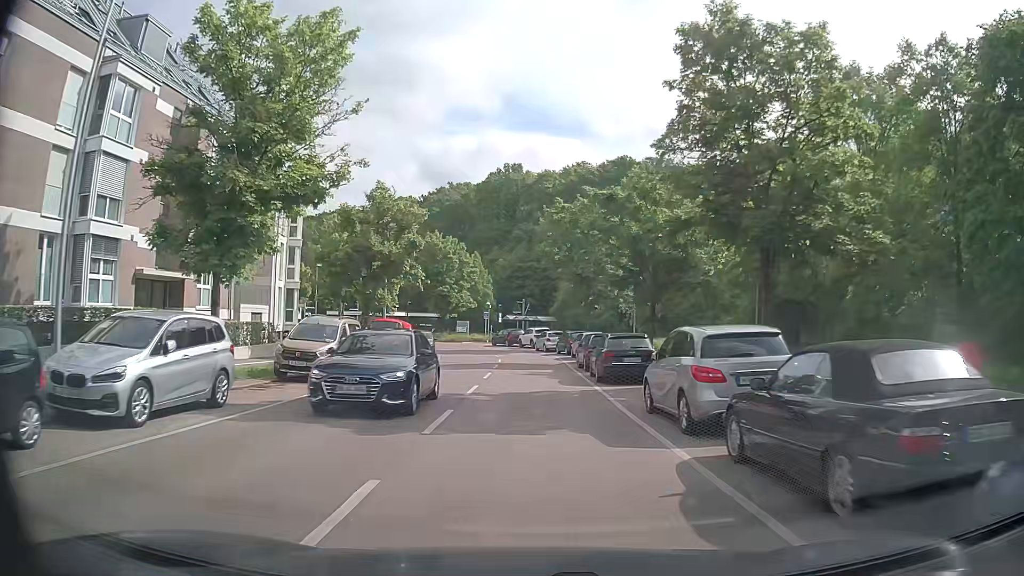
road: secondary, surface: asphalt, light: Day
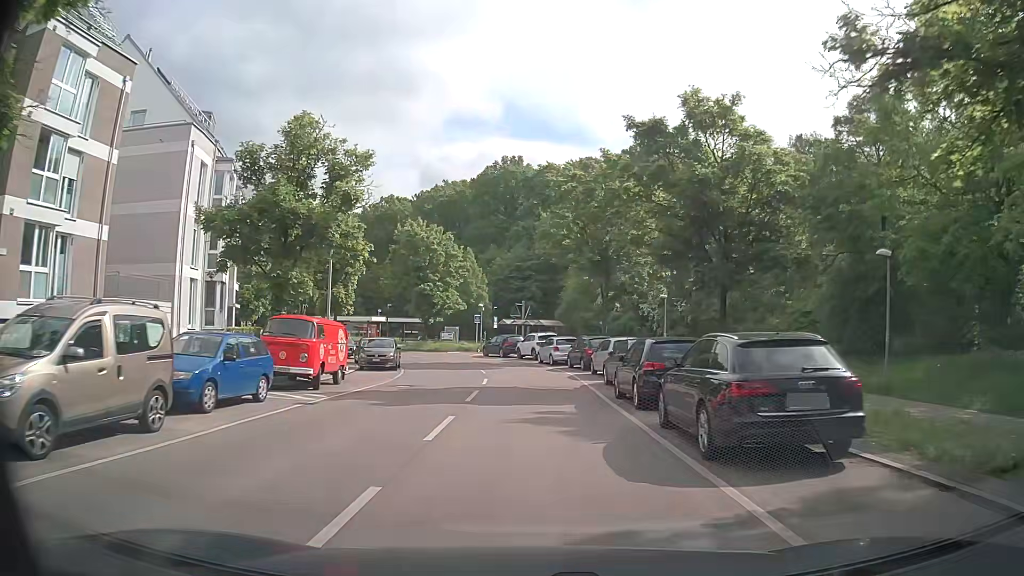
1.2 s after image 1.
(-0.1, +12.3) m; 0°
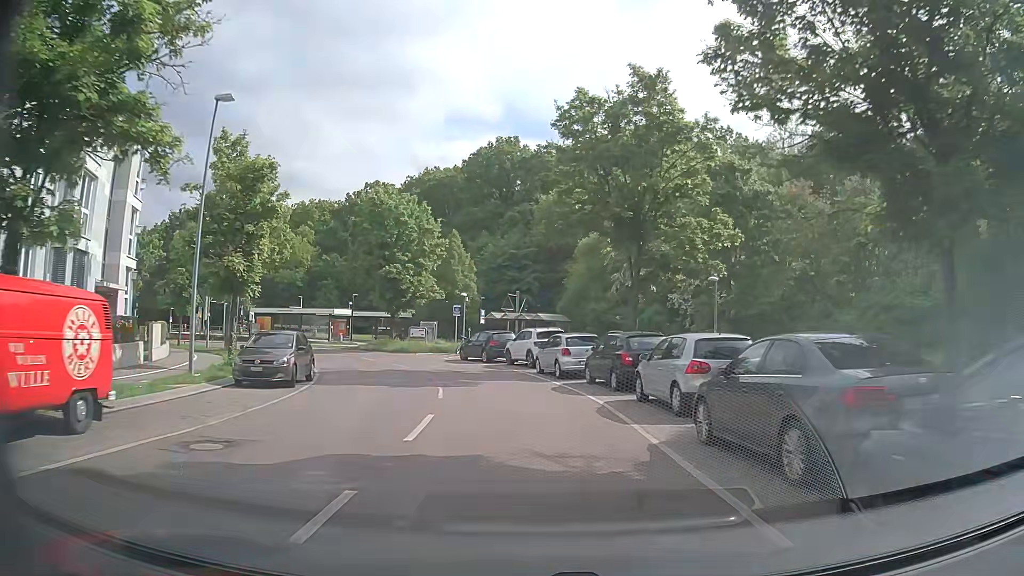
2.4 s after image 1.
(0.0, +12.6) m; +1°
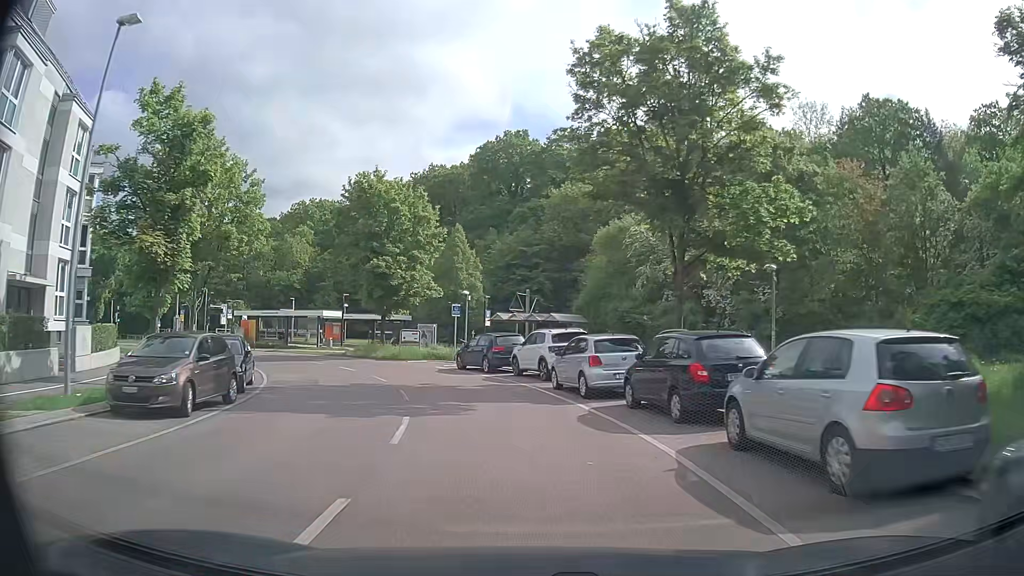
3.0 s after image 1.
(-0.1, +6.3) m; -2°
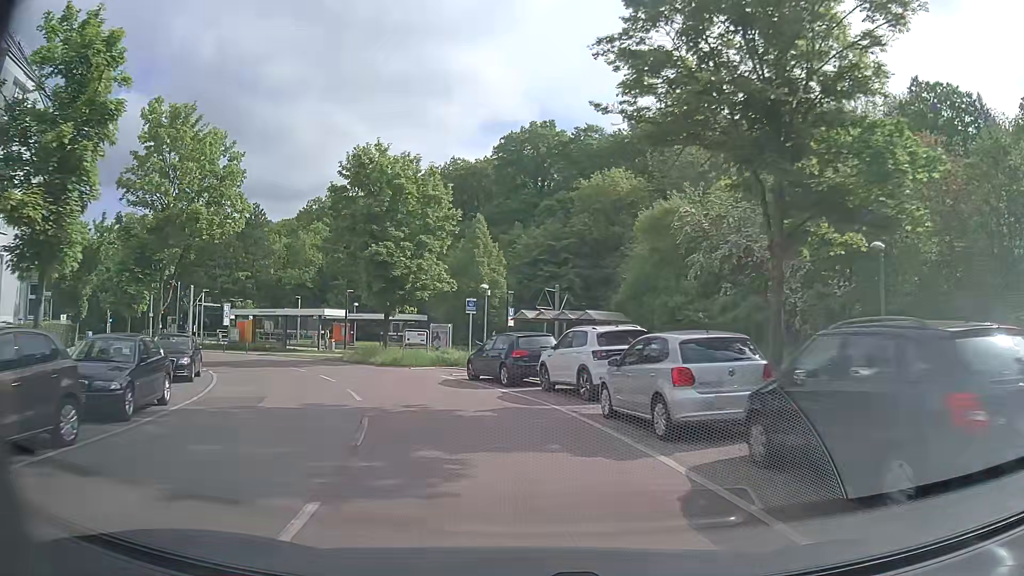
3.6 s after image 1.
(-0.1, +6.4) m; -3°
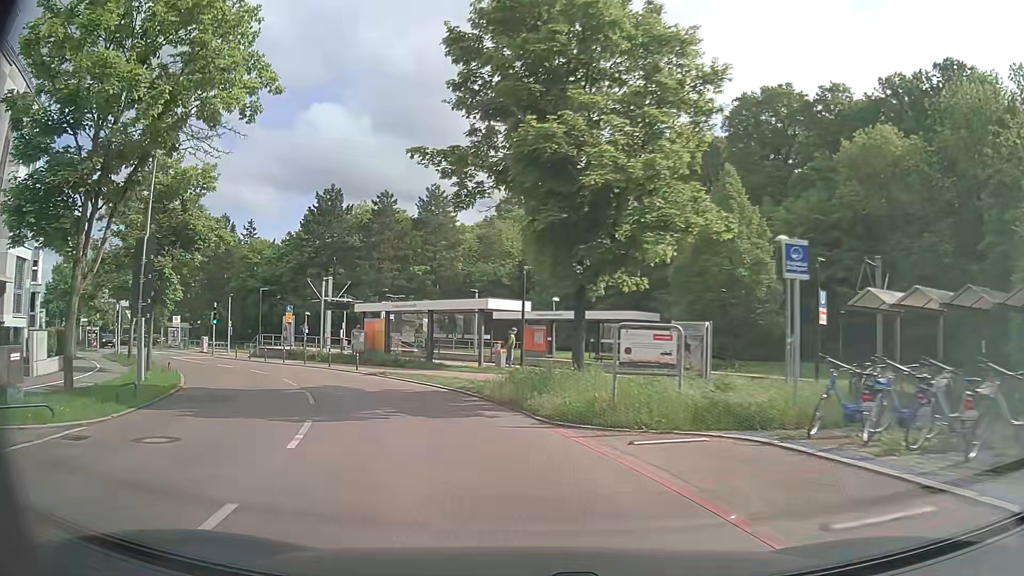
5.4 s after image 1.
(-2.5, +18.6) m; -19°
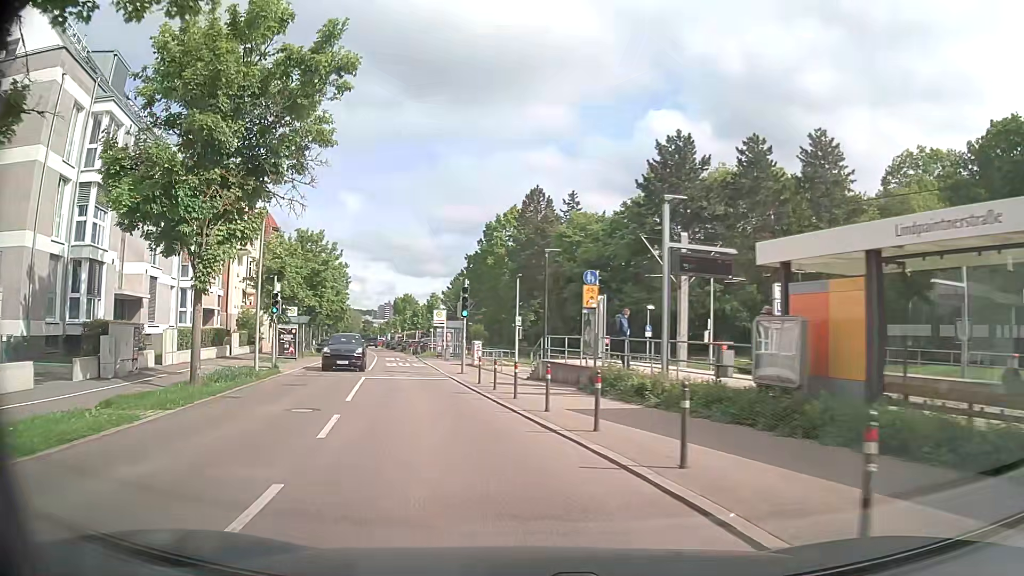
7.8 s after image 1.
(-6.1, +23.6) m; -30°
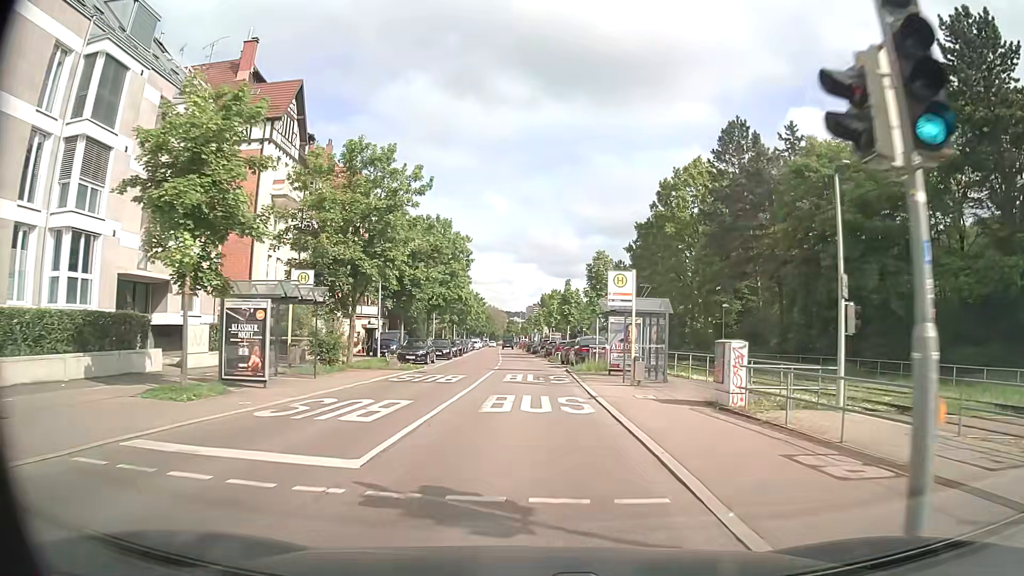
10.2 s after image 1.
(-3.9, +25.2) m; -12°
(0, +10) (0, +20) (0, +30) (-1, +40) (-1, +50) (-1, +60) (-2, +70) (-2, +80) (-3, +90) (-3, +100) m
